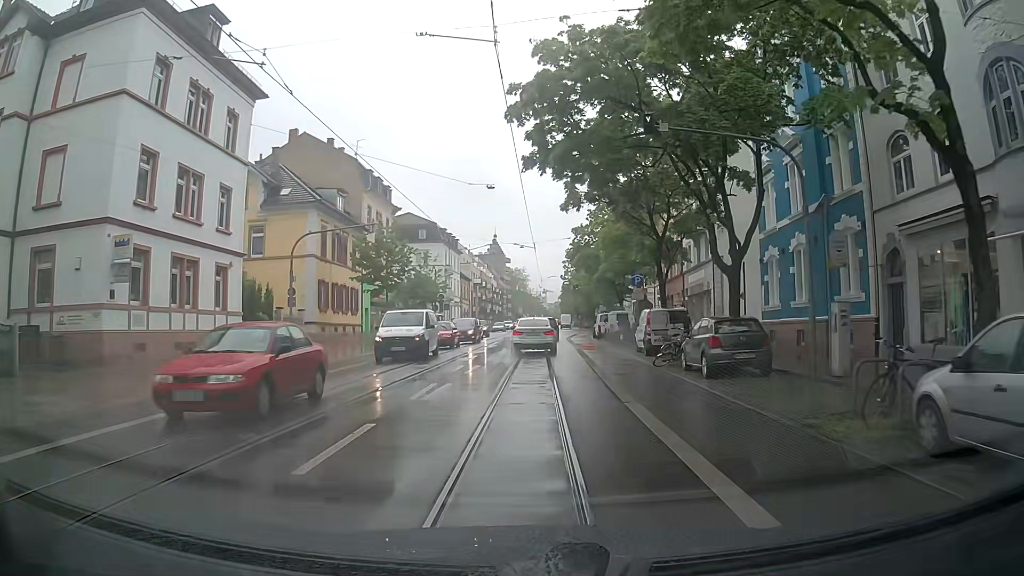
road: primary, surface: asphalt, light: Day
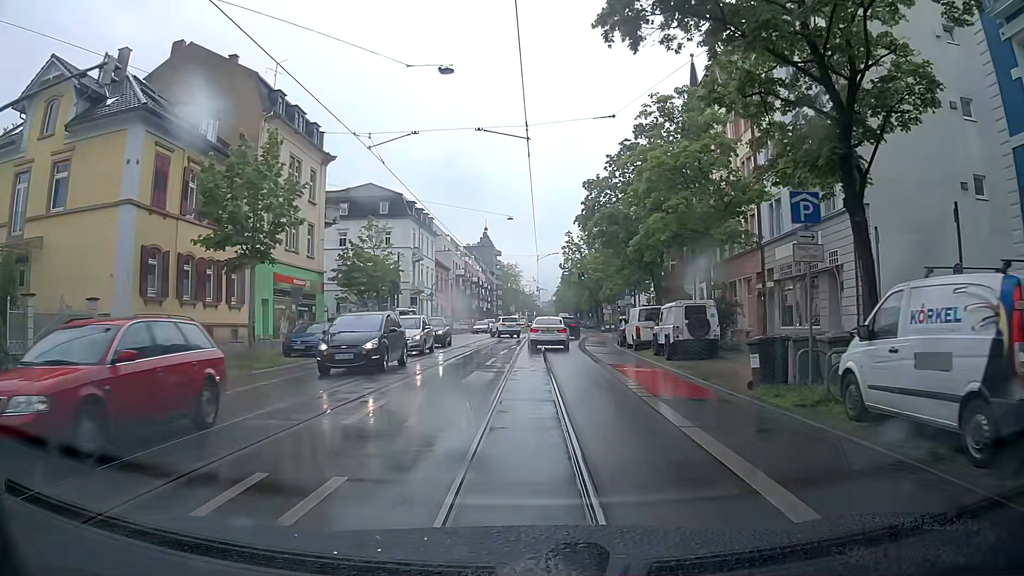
(+0.3, +21.1) m; +2°
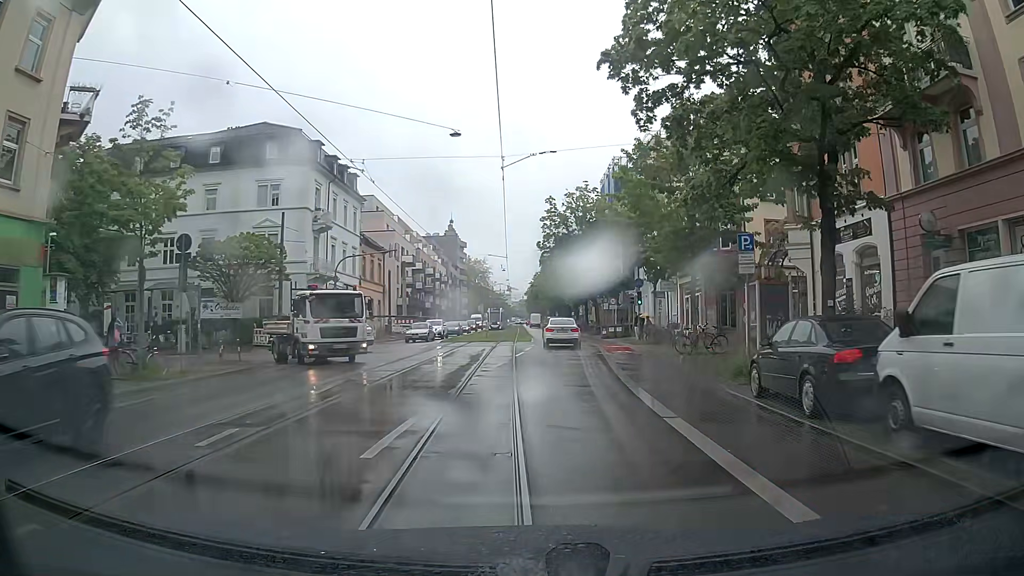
(+0.1, +26.9) m; +1°
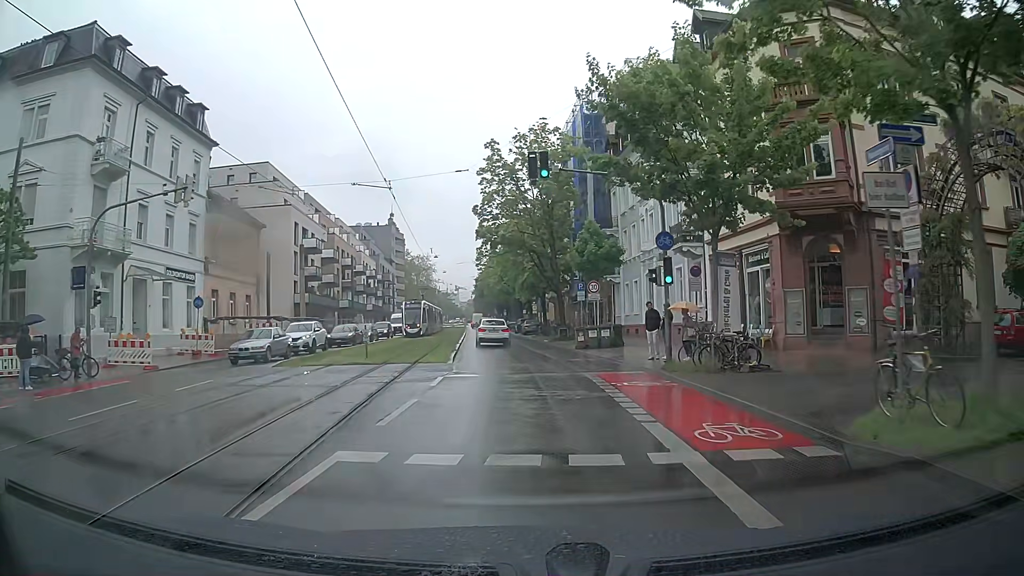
(+0.9, +21.7) m; +4°
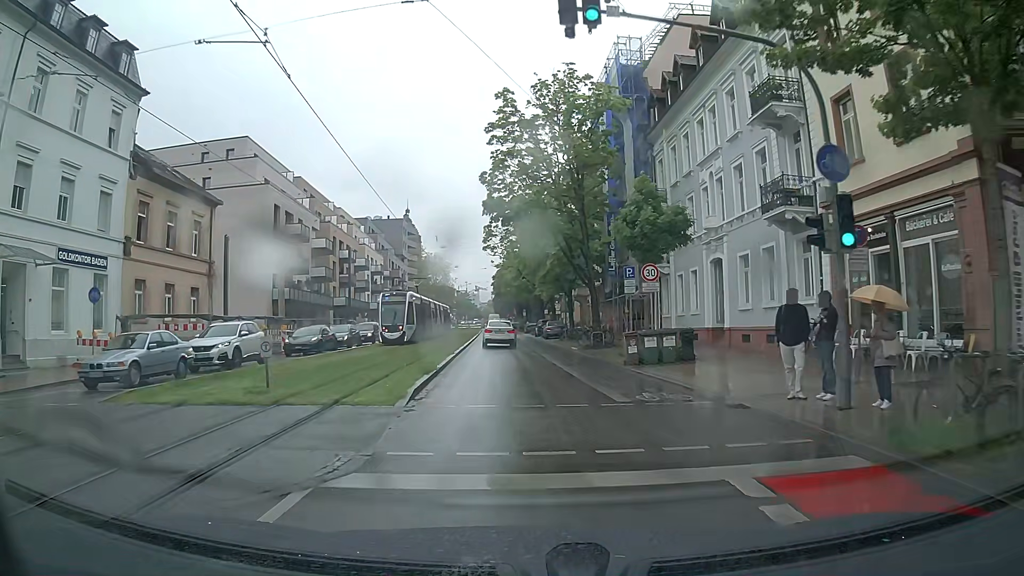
(0.0, +10.9) m; -1°
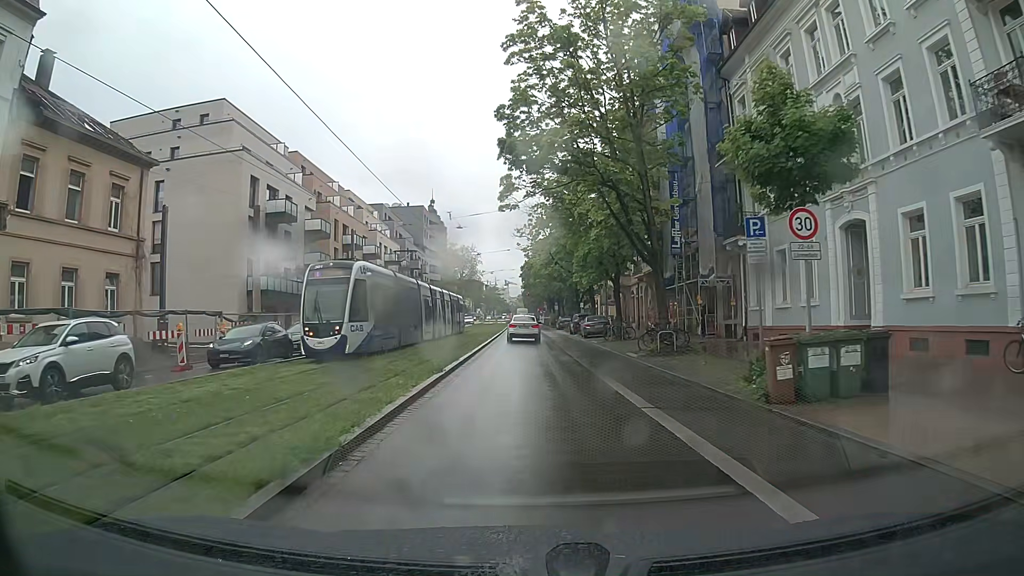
(-0.3, +11.0) m; -4°
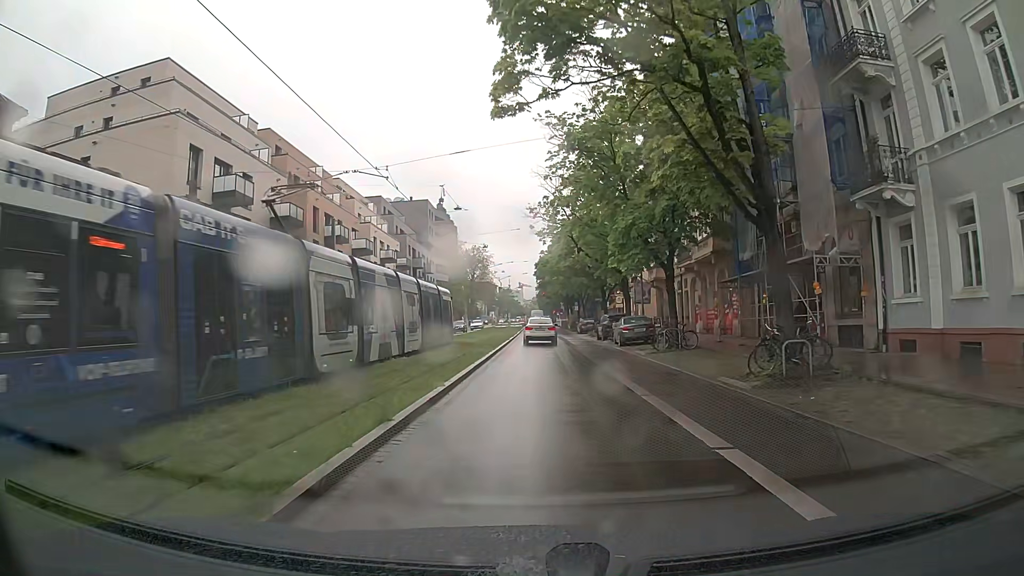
(0.0, +11.1) m; 0°
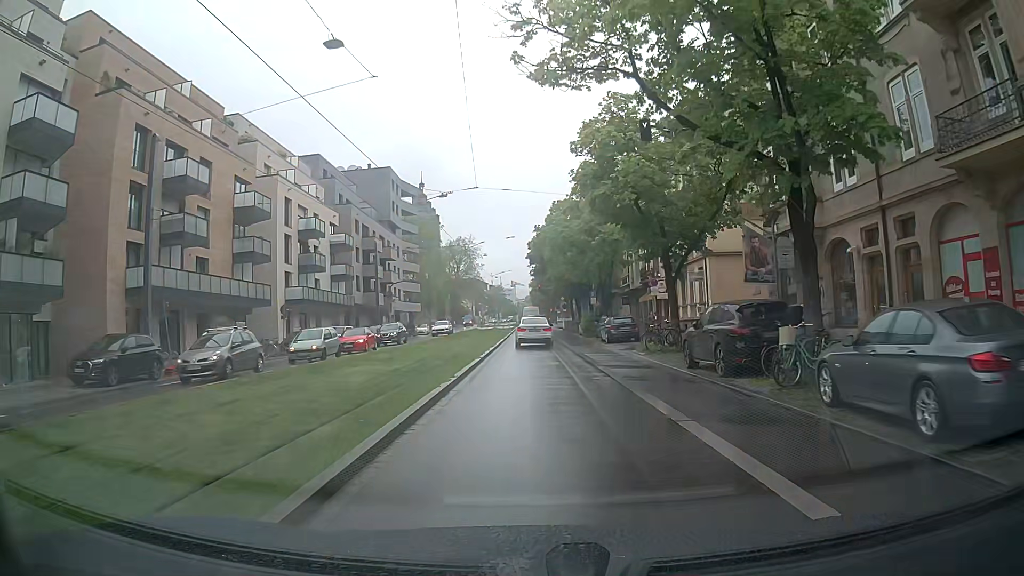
(+0.1, +27.6) m; 0°
